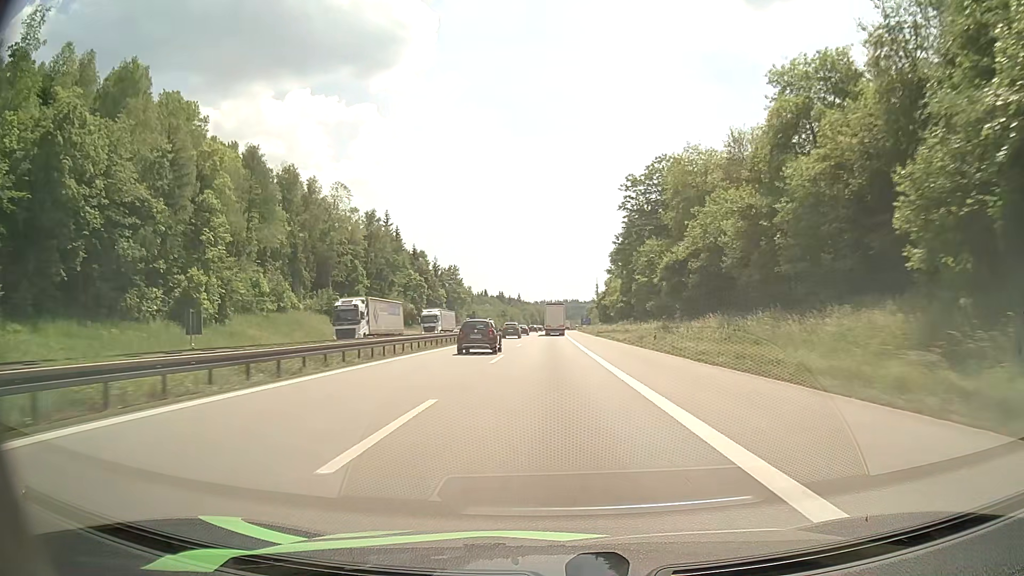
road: motorway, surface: asphalt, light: Day
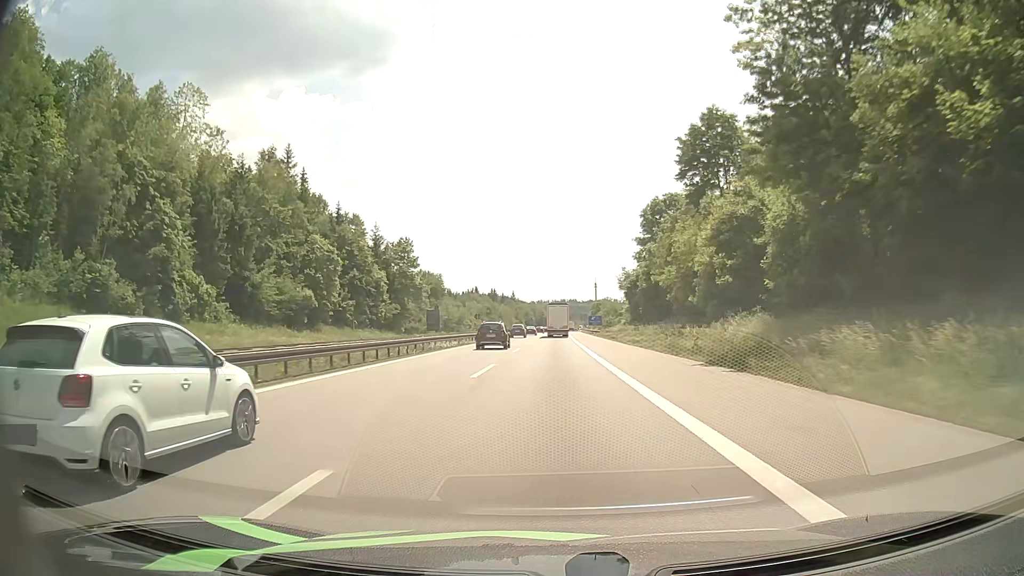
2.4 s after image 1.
(+0.1, +59.7) m; 0°
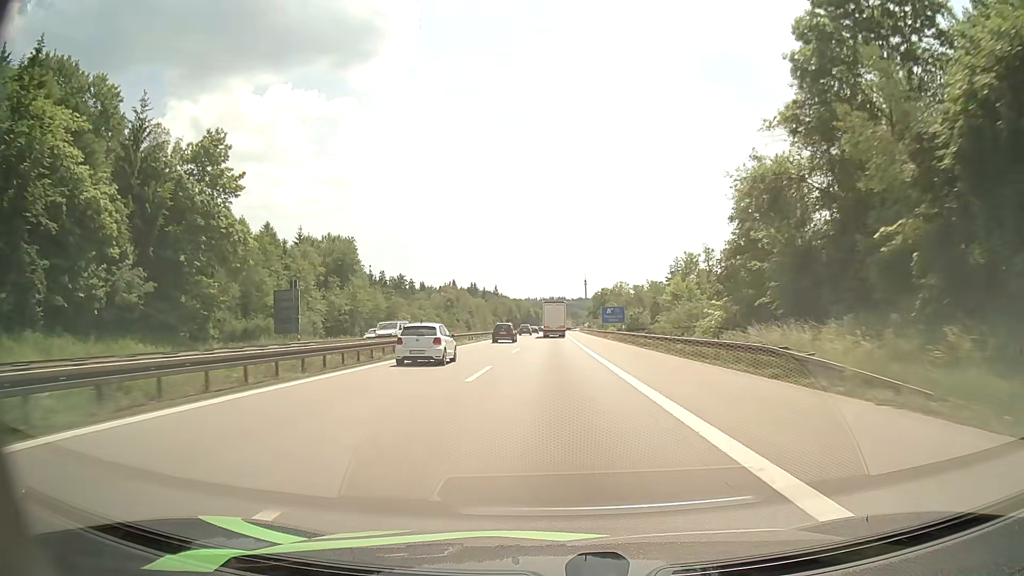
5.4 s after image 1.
(+0.8, +72.8) m; +1°
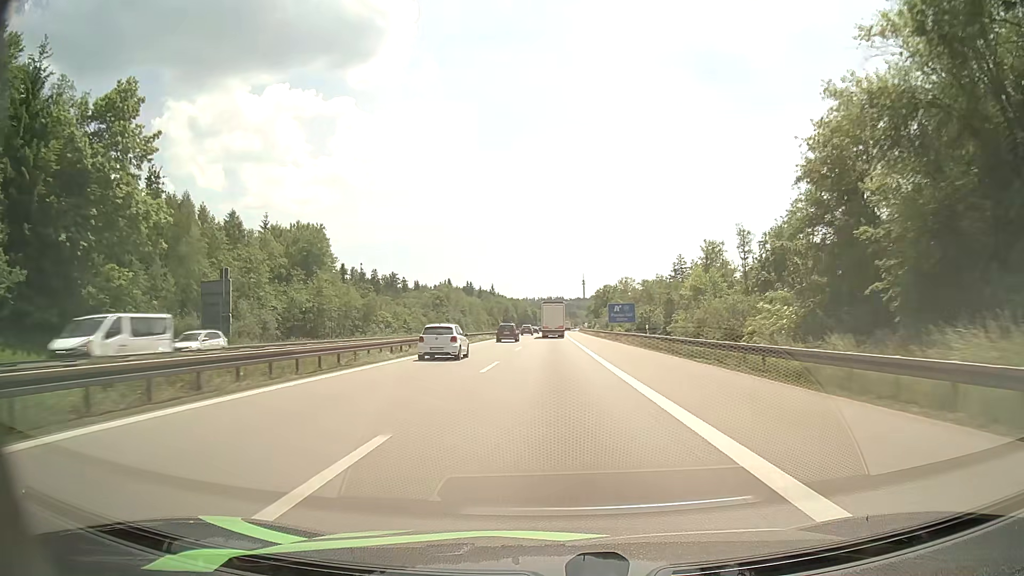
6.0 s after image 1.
(0.0, +14.3) m; 0°
(0, +10) (0, +20) (0, +30) (0, +40) (0, +50) (0, +60) (0, +70) (0, +80) (0, +90) (+1, +100) m
